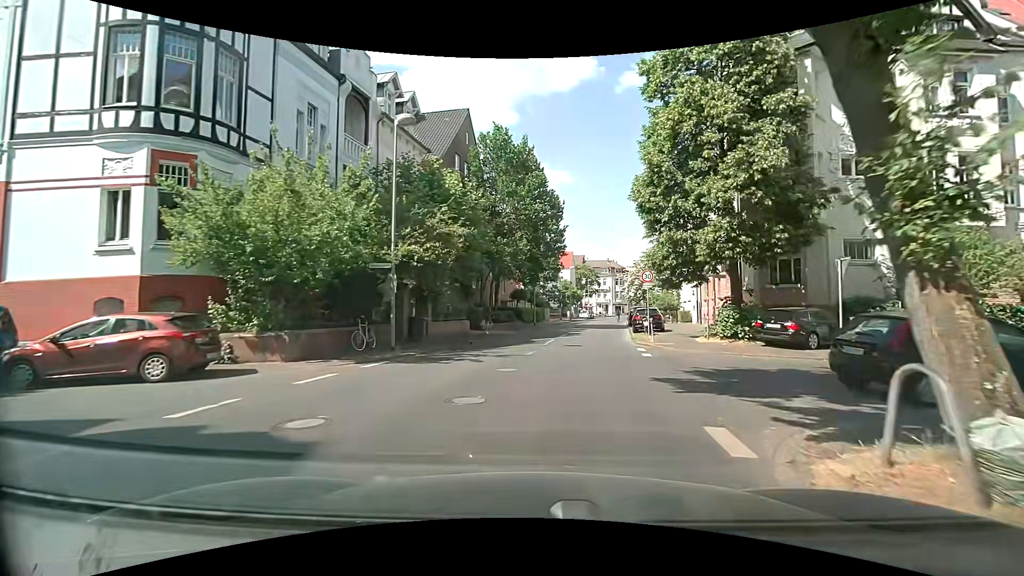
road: tertiary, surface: asphalt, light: Day
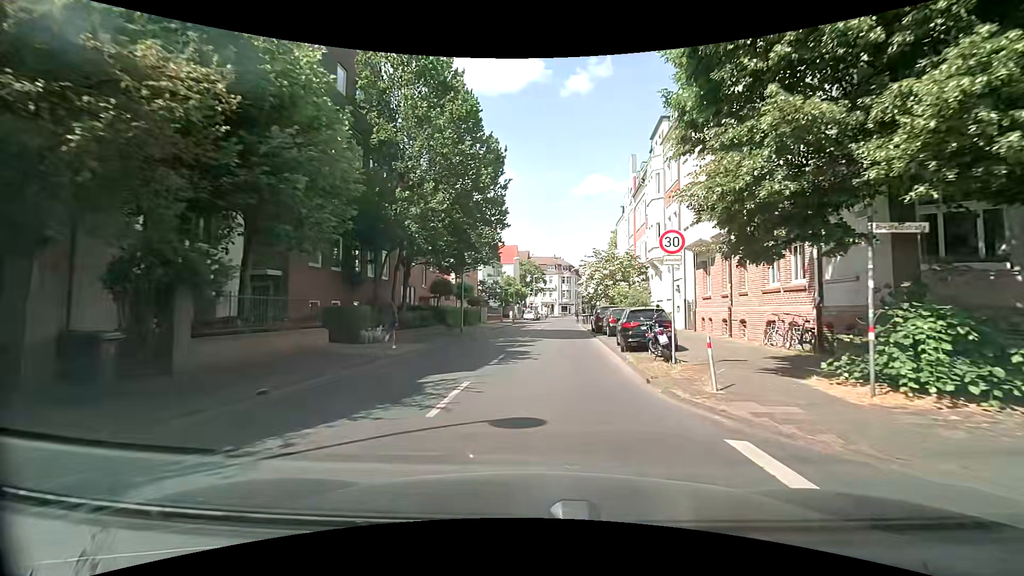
(+1.0, +13.1) m; +8°
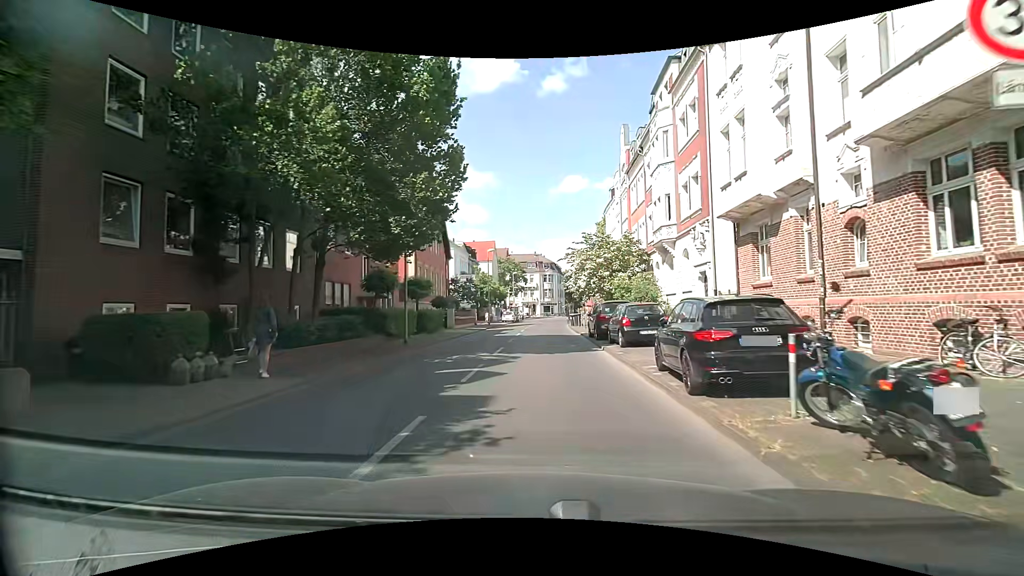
(+0.2, +9.1) m; +1°
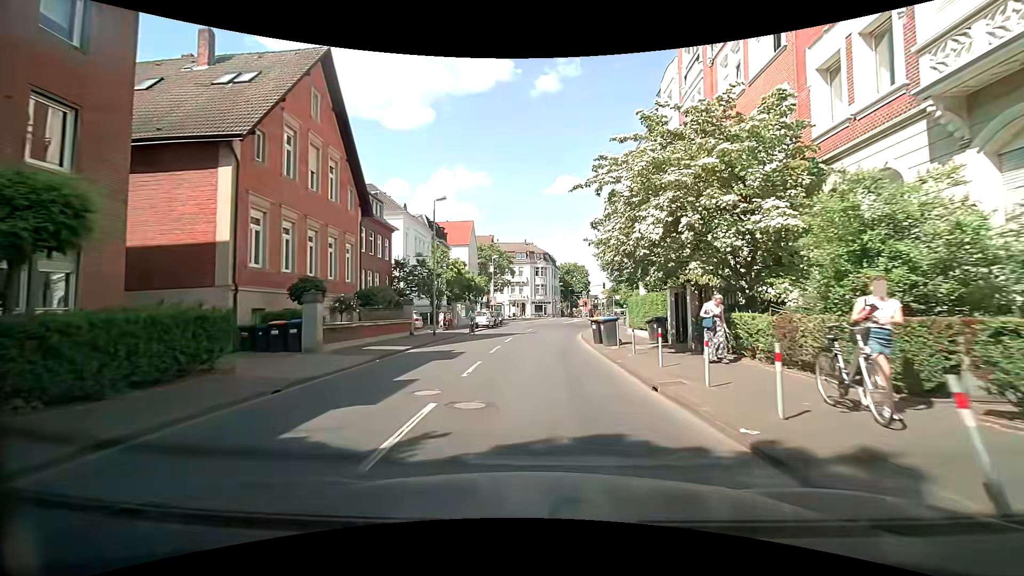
(+0.7, +23.5) m; +2°
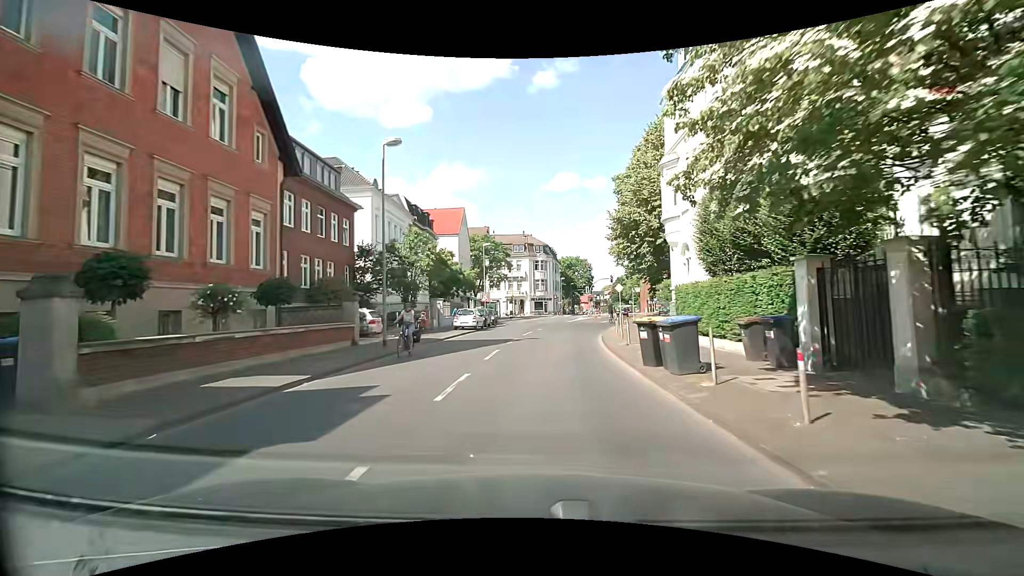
(+0.1, +9.1) m; +1°
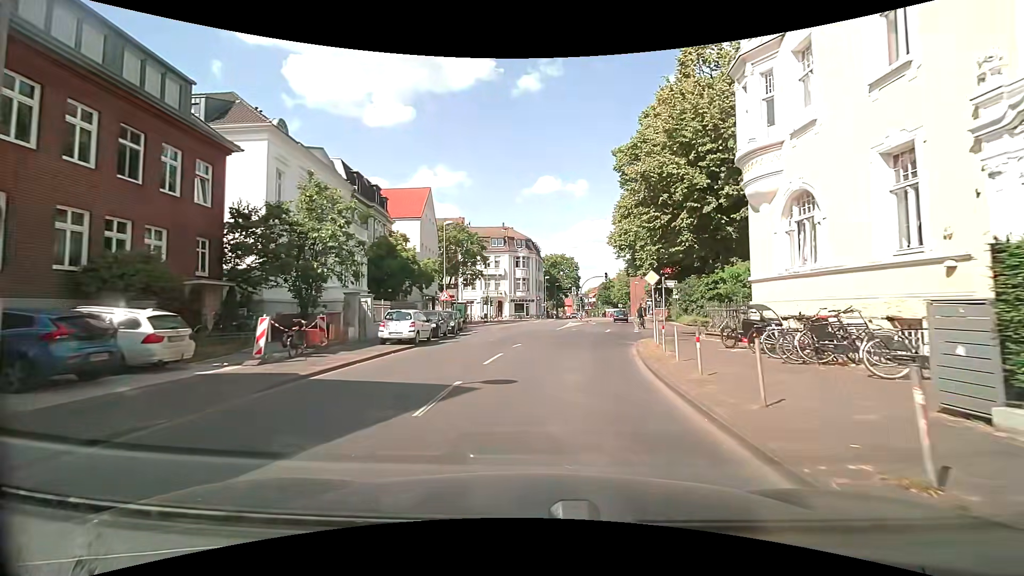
(+0.1, +13.1) m; +1°
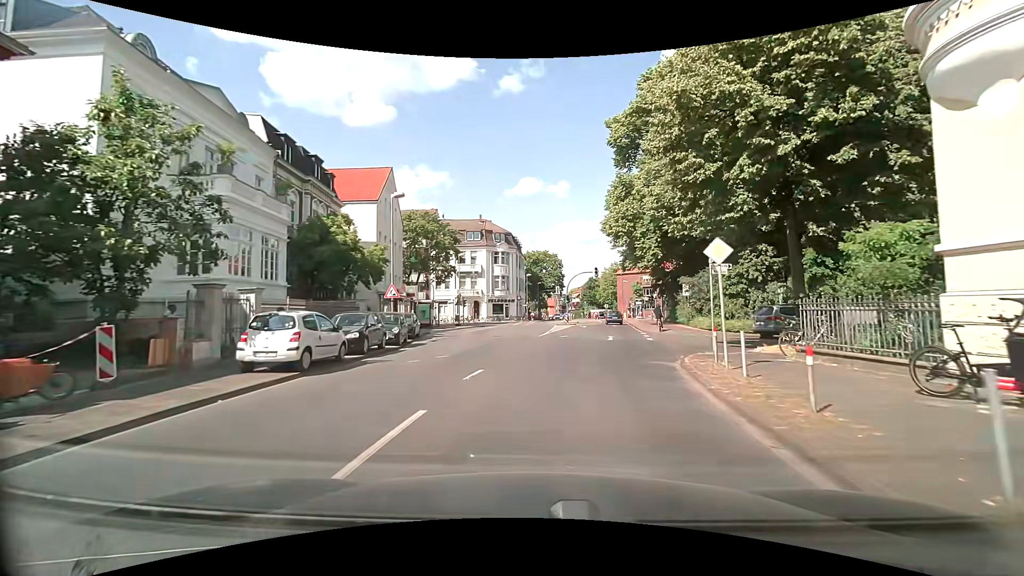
(+0.1, +8.8) m; +1°
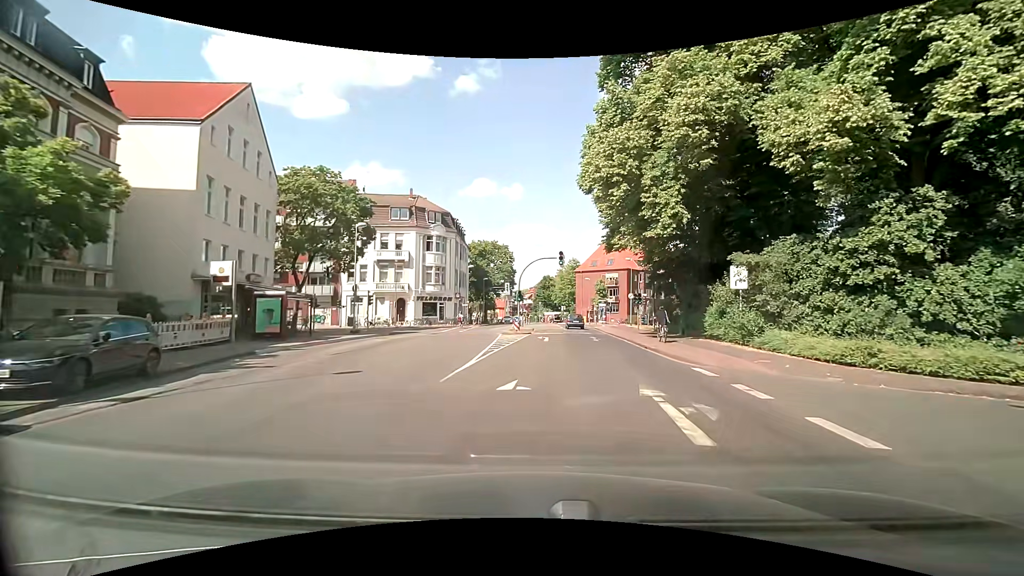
(+1.0, +17.8) m; +6°
(0, +10) (+1, +20) (+1, +30) (+2, +40) (+1, +50) (-6, +56) (-16, +55) (-26, +54) (-35, +53) (-45, +51) m
